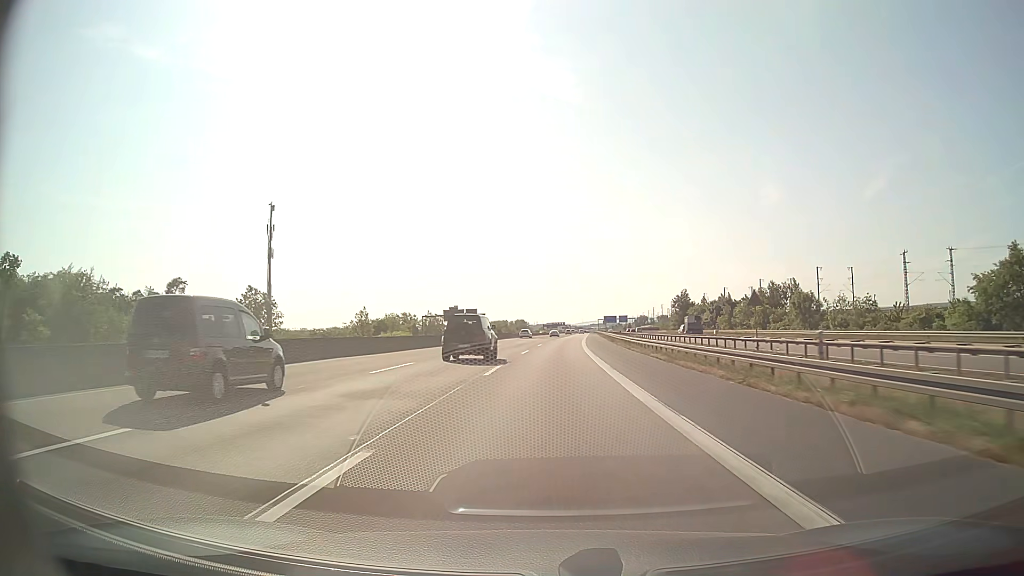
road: motorway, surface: asphalt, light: Day
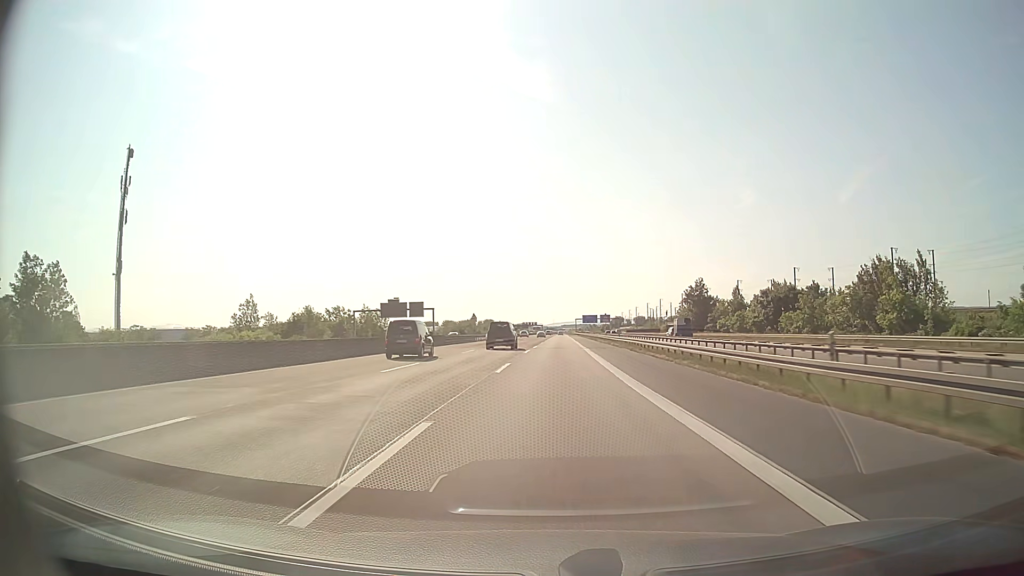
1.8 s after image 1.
(+1.0, +52.2) m; +2°
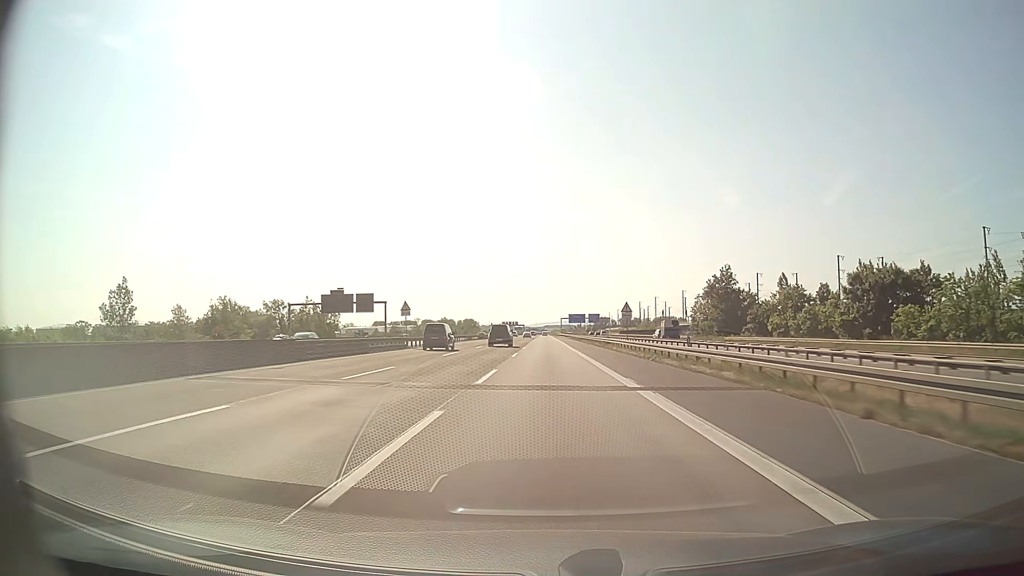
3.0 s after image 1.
(+0.5, +34.8) m; +2°
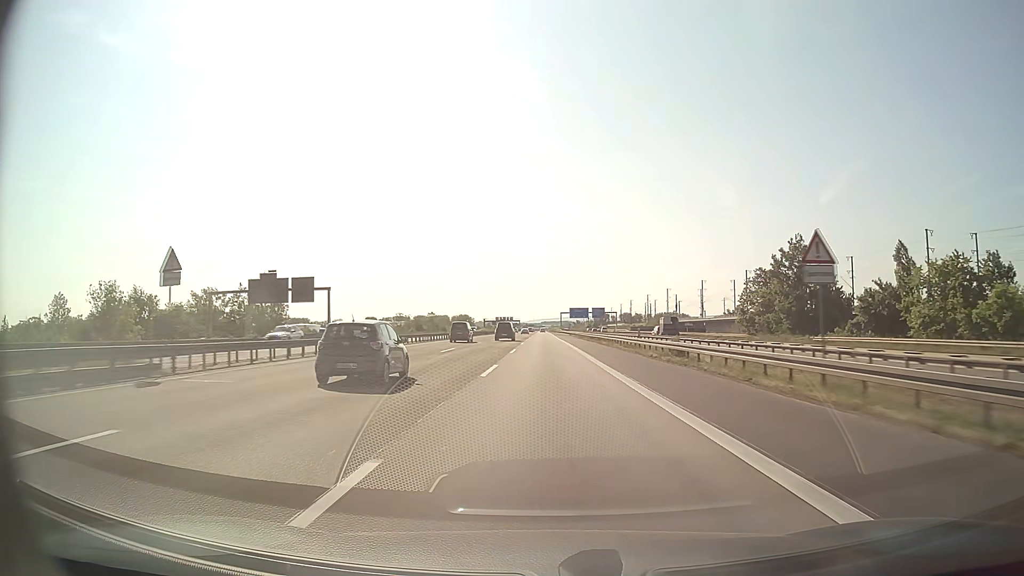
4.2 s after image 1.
(+0.1, +34.8) m; 0°
(0, +10) (0, +20) (0, +30) (0, +40) (0, +50) (0, +60) (0, +70) (0, +80) (0, +90) (0, +100) m
